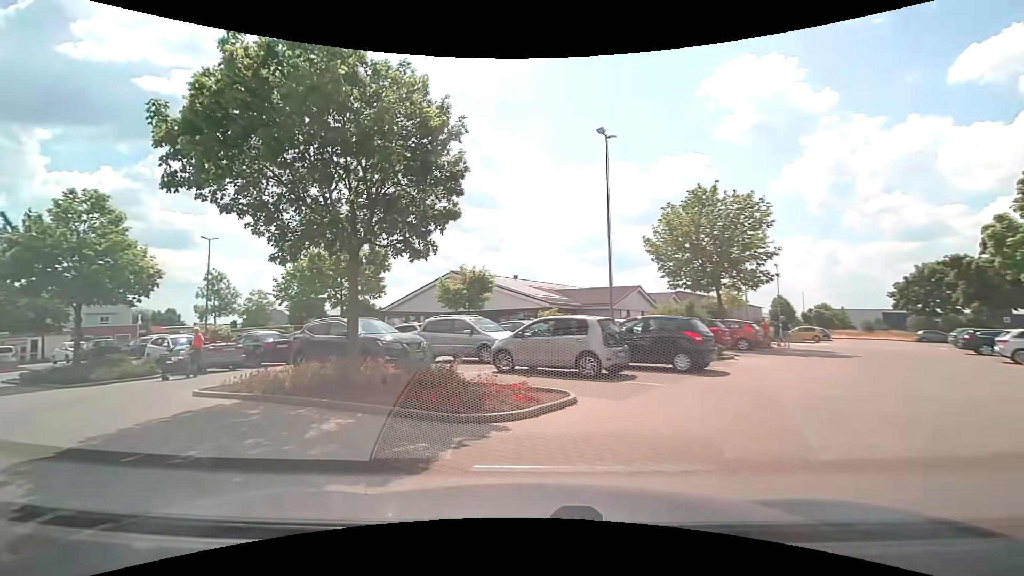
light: Day
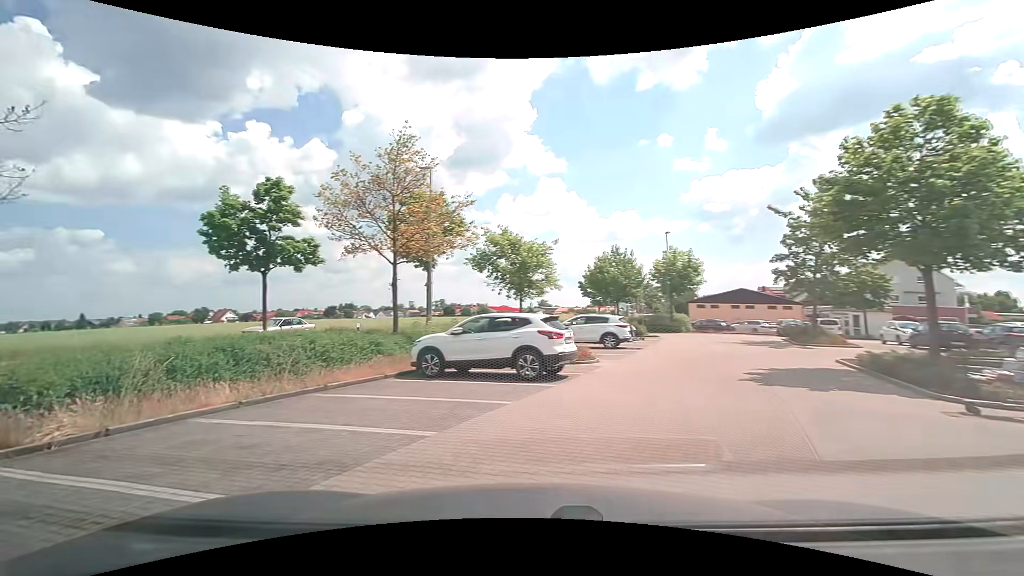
(-5.3, +8.0) m; -75°
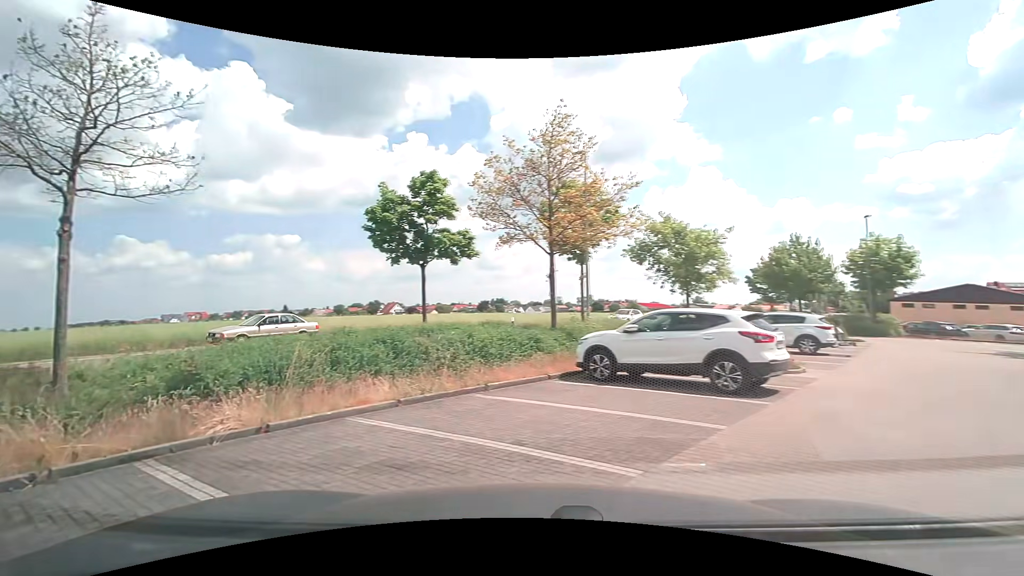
(-0.3, +1.8) m; -17°
